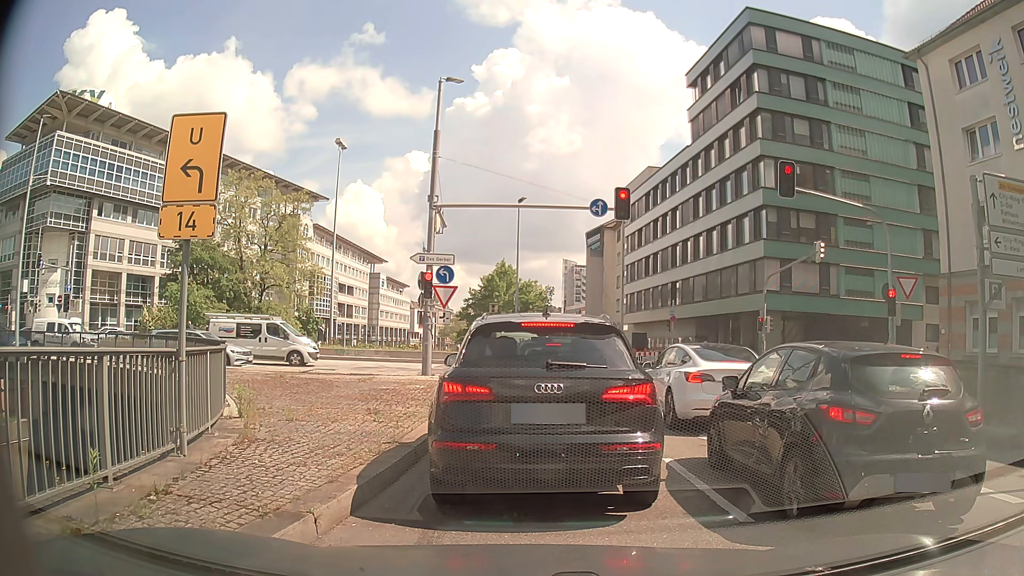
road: primary_link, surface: asphalt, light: Day
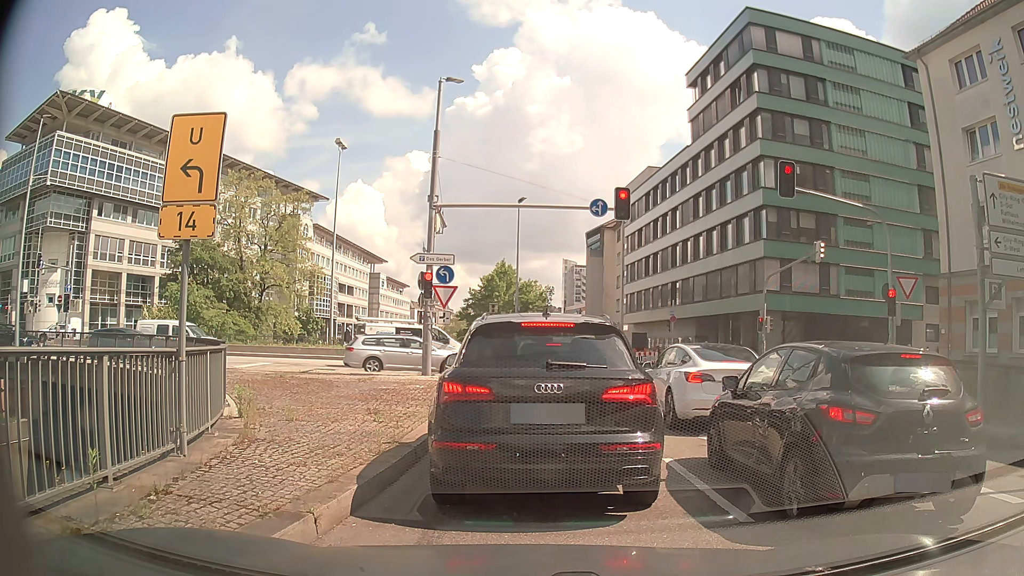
(0.0, 0.0) m; 0°
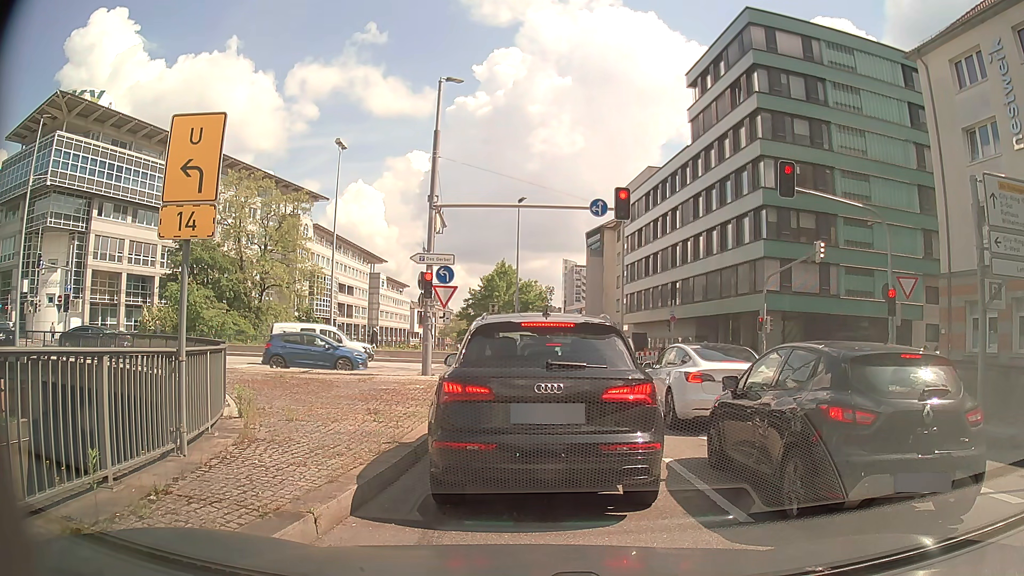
(0.0, 0.0) m; 0°
